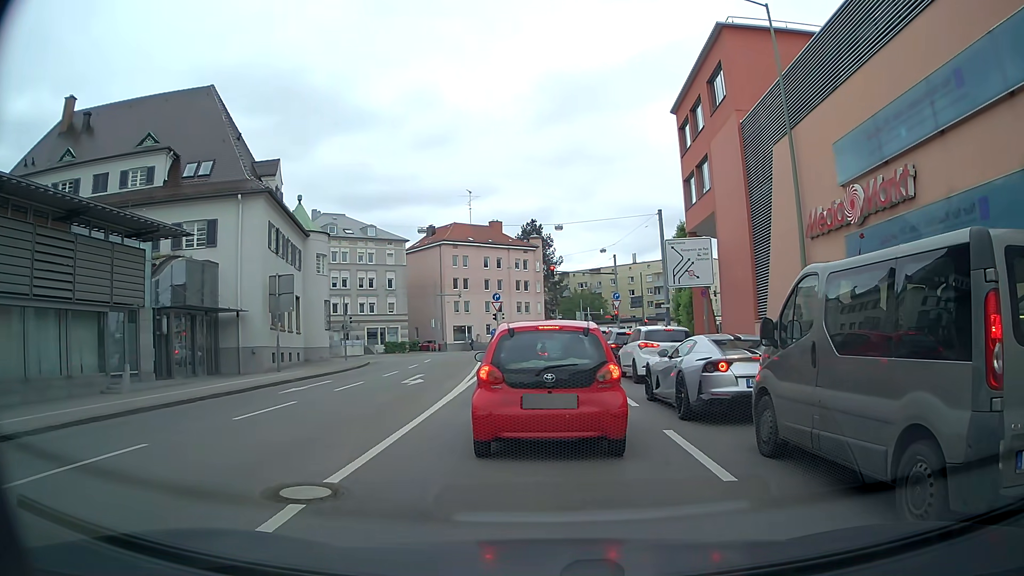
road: secondary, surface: asphalt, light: Day
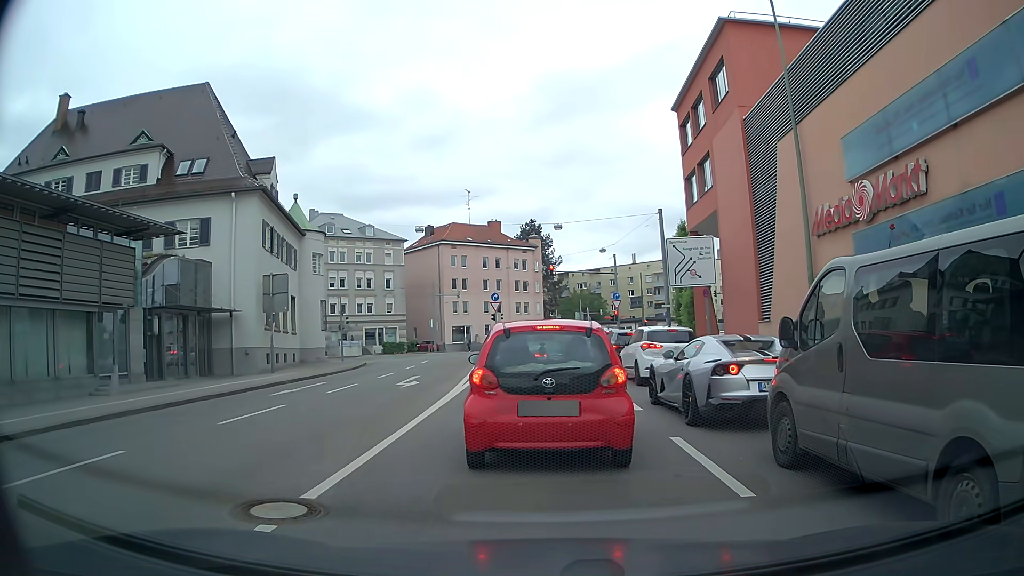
(0.0, +0.6) m; 0°
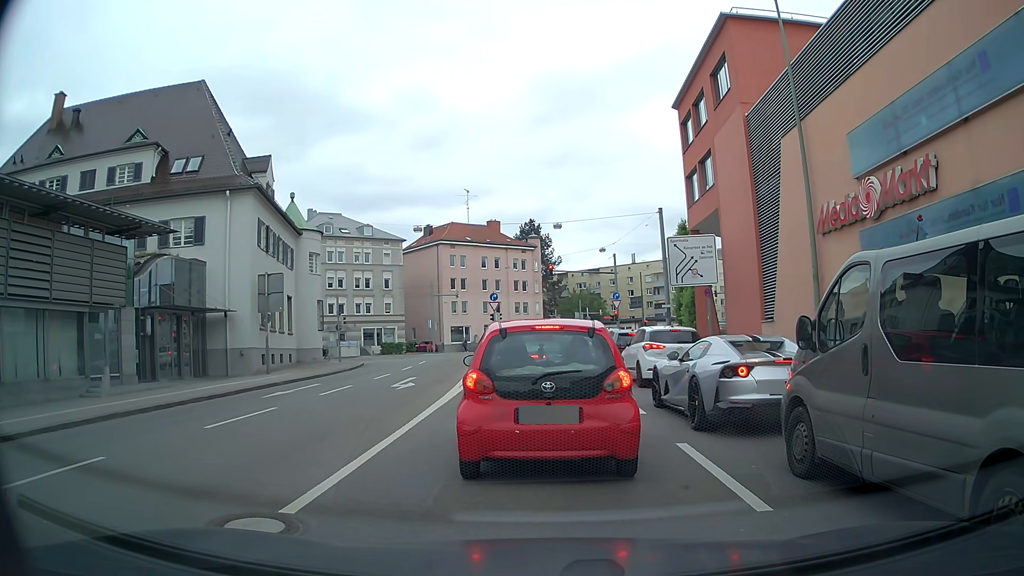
(0.0, +0.5) m; 0°
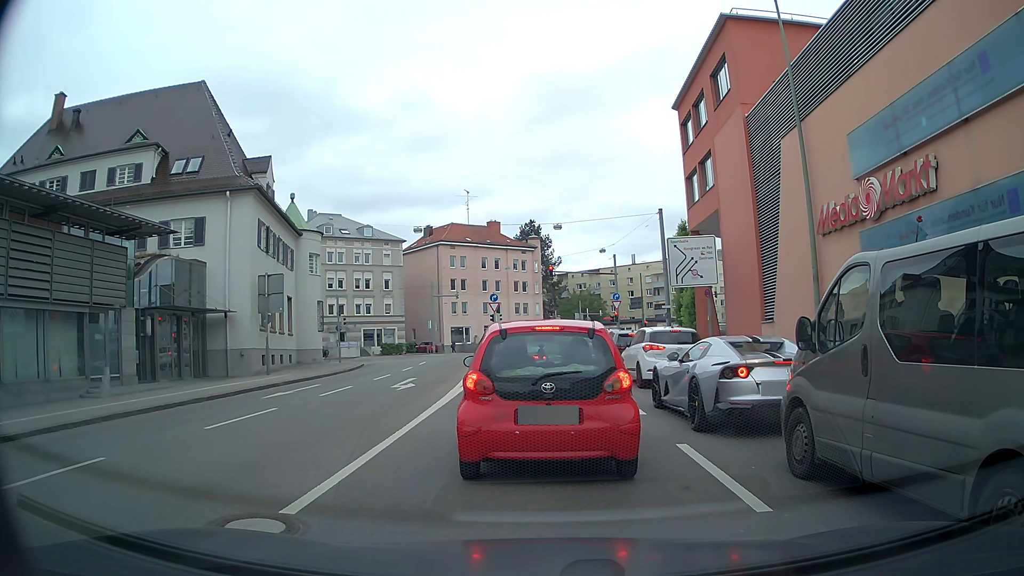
(0.0, +0.1) m; 0°
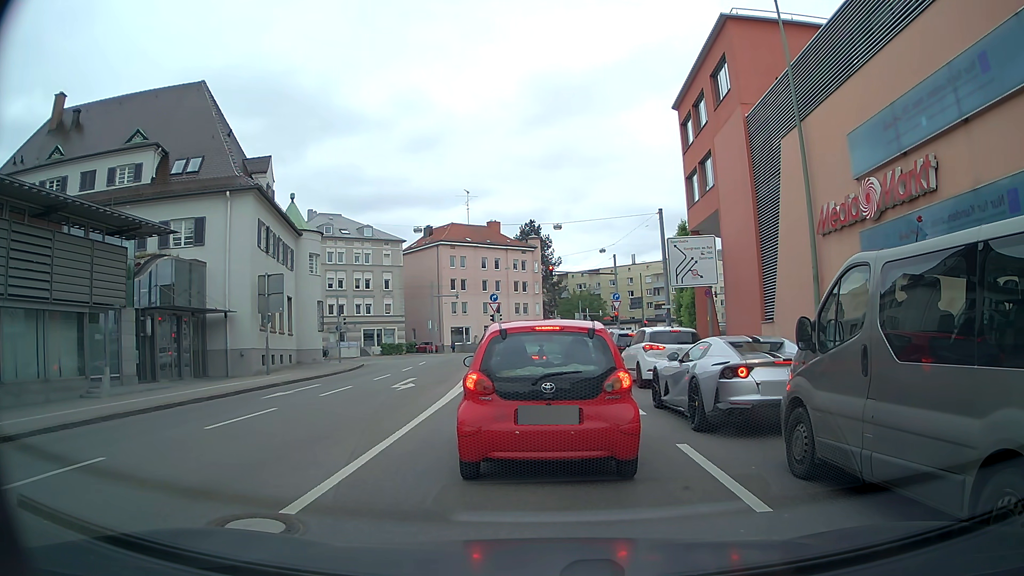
(0.0, 0.0) m; 0°
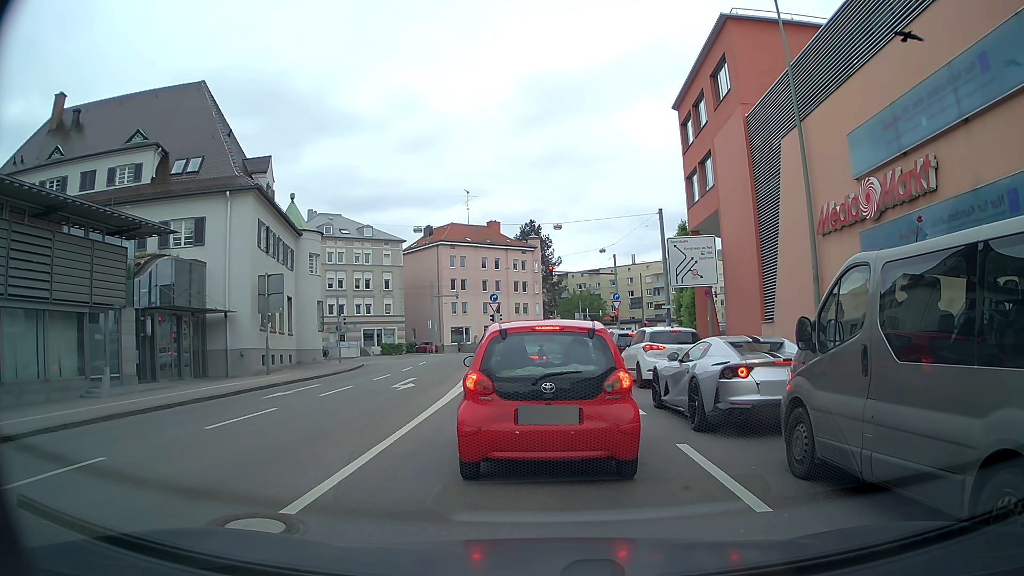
(0.0, 0.0) m; 0°
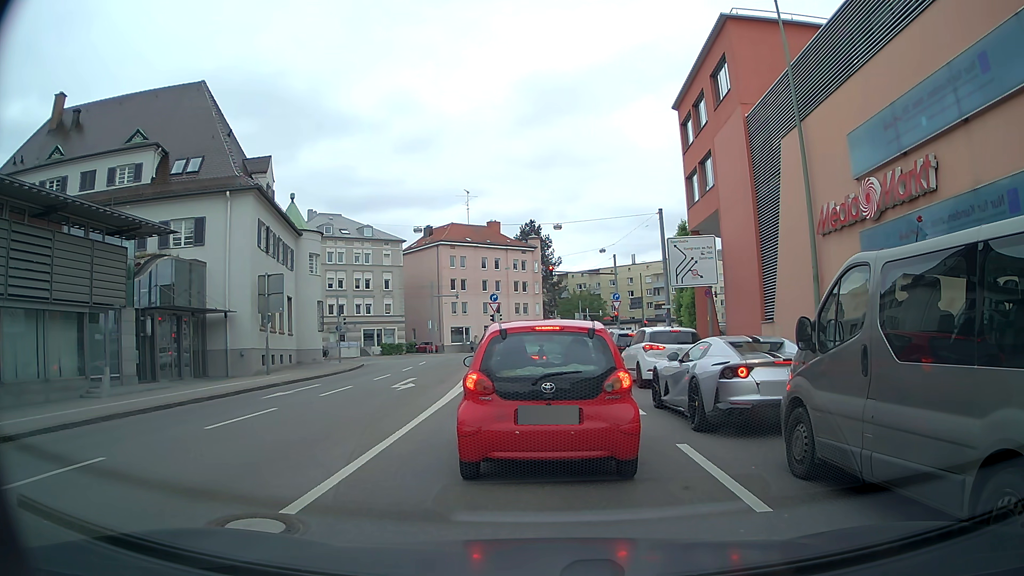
(0.0, 0.0) m; 0°
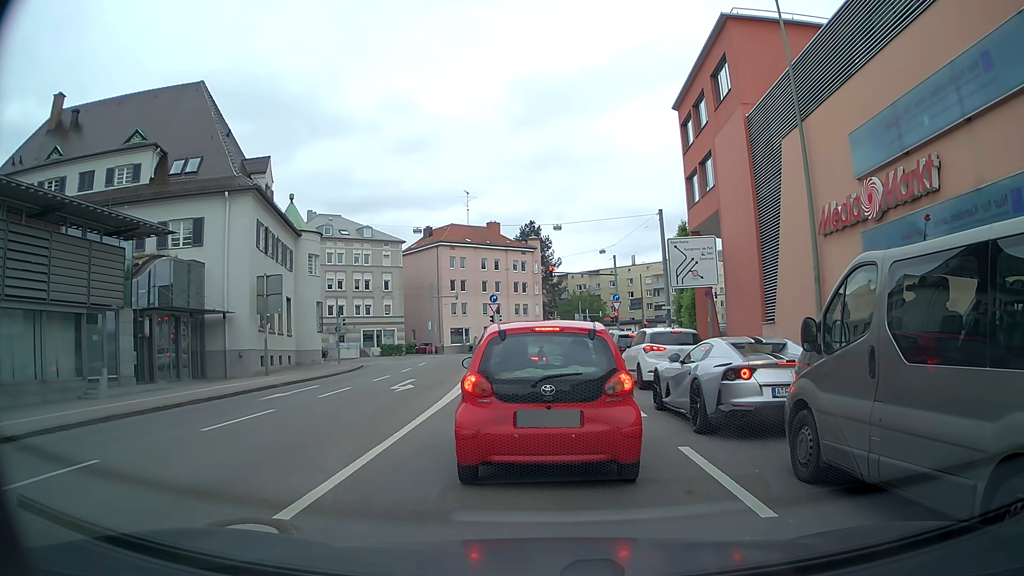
(0.0, +0.1) m; 0°
